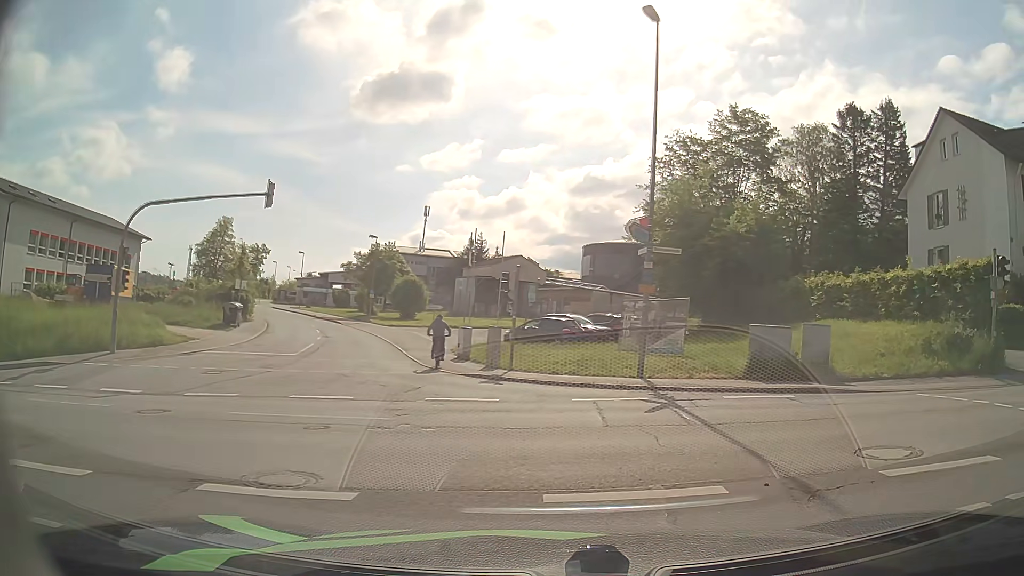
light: Day
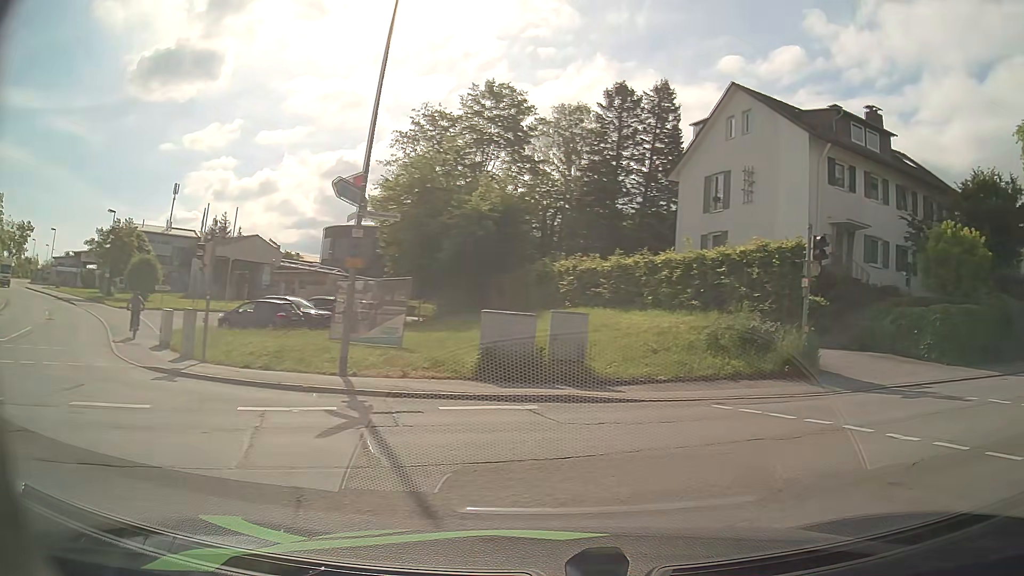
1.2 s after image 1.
(+0.7, +3.6) m; +22°
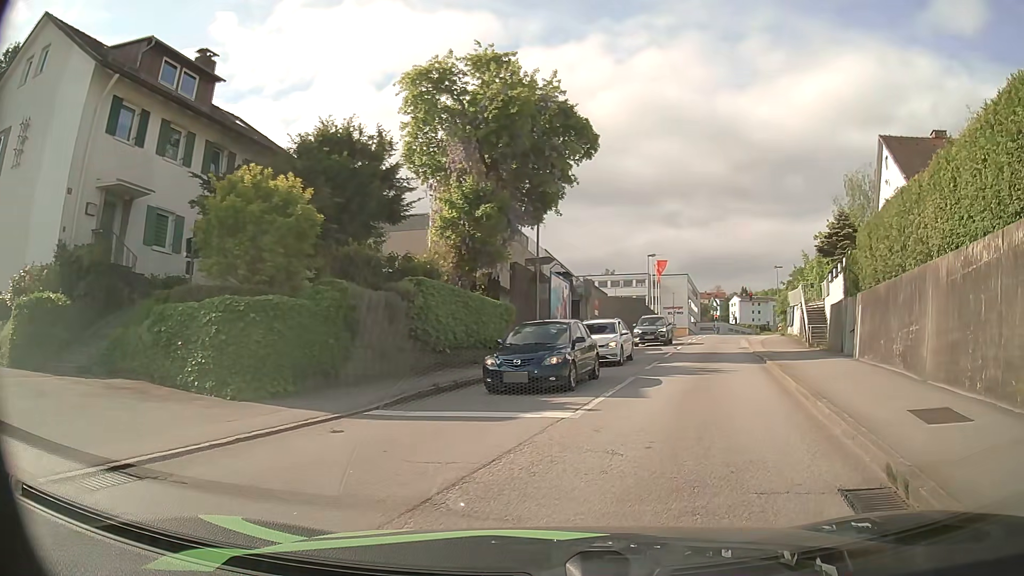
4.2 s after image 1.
(+4.9, +7.3) m; +57°
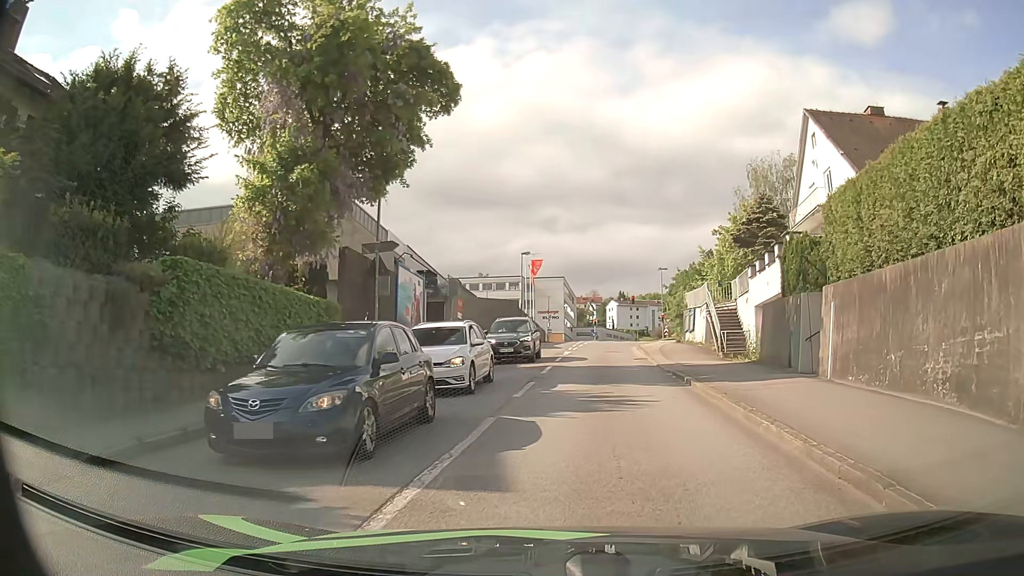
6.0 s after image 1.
(+0.7, +6.6) m; +10°
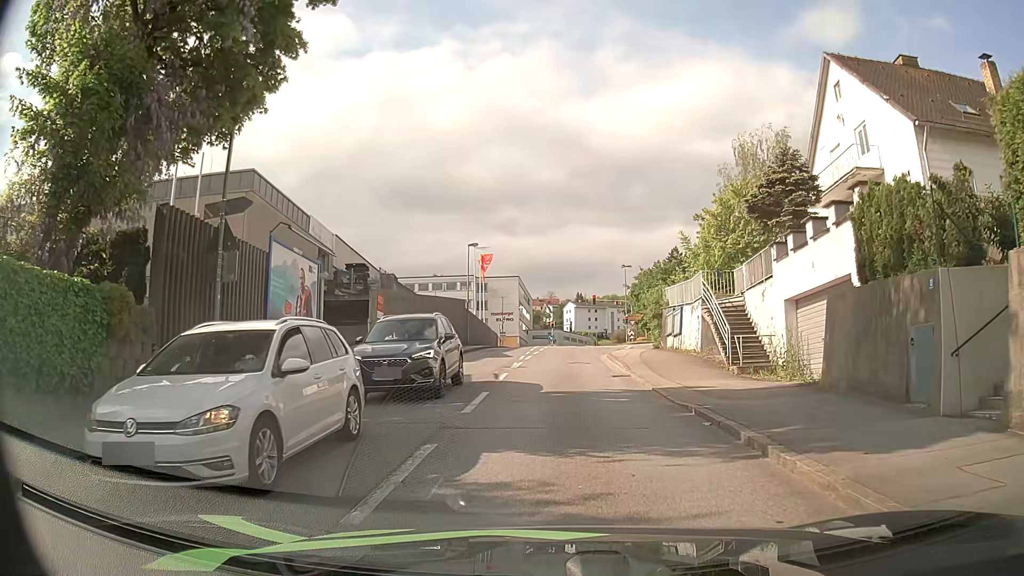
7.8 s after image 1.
(+0.5, +8.2) m; +5°
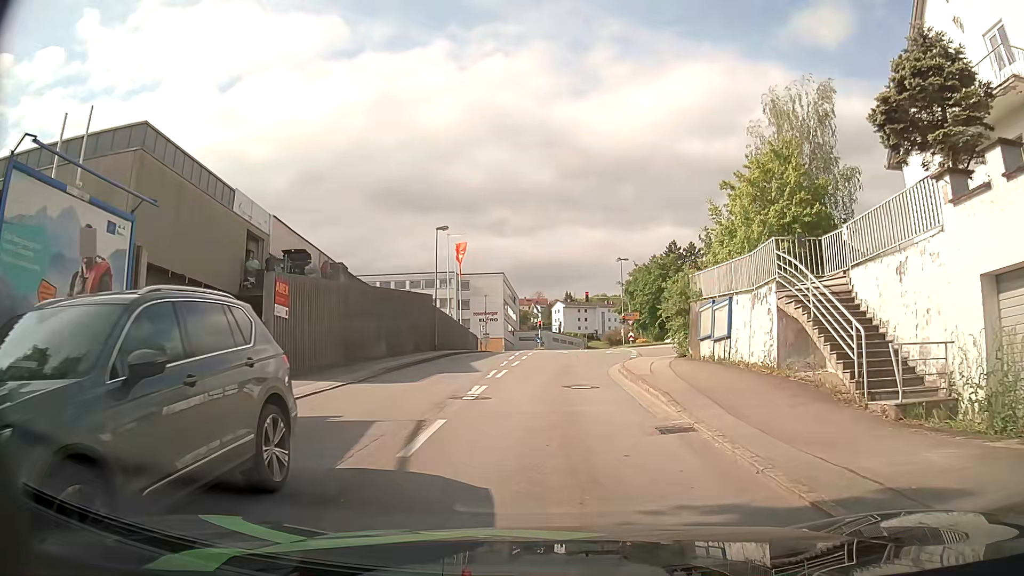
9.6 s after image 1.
(0.0, +9.7) m; +1°
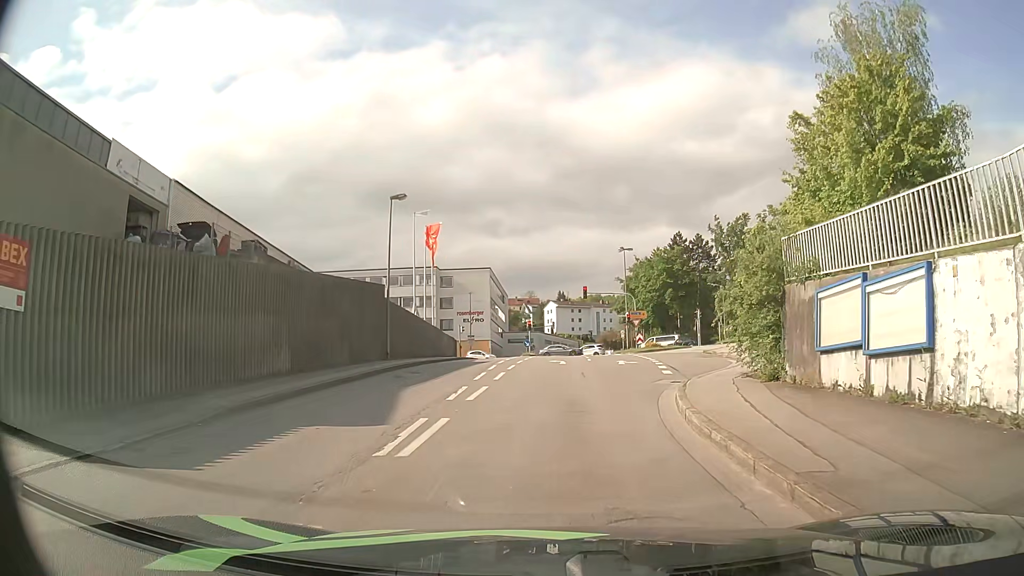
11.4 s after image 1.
(0.0, +11.0) m; 0°
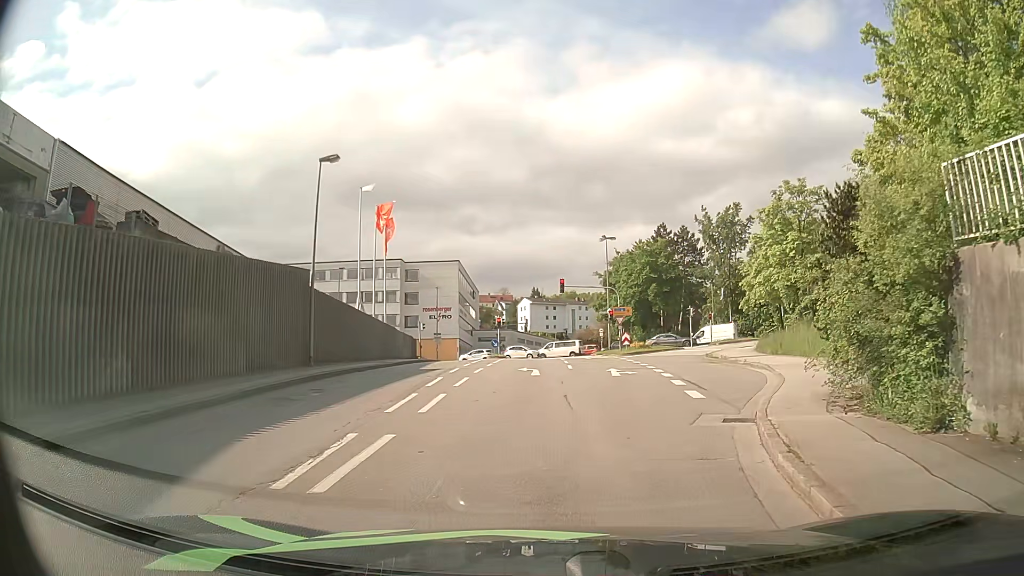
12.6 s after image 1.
(+0.1, +7.3) m; +1°
(+1, +10) (+2, +20) (+5, +29) (+8, +39) (+13, +48) (+21, +53) (+31, +52) (+40, +47) (+48, +41) (+57, +36) m
